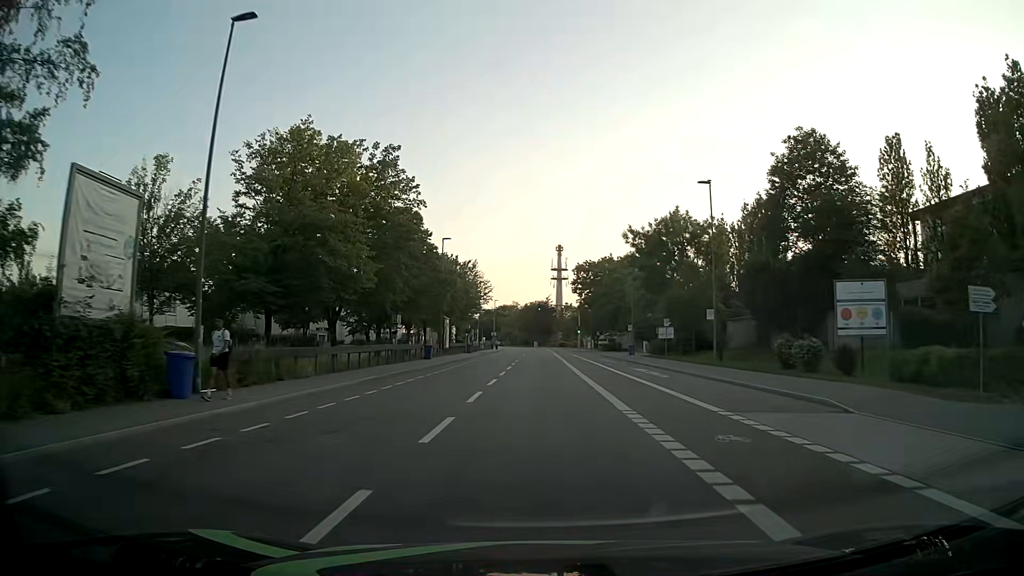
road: tertiary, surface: asphalt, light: Day
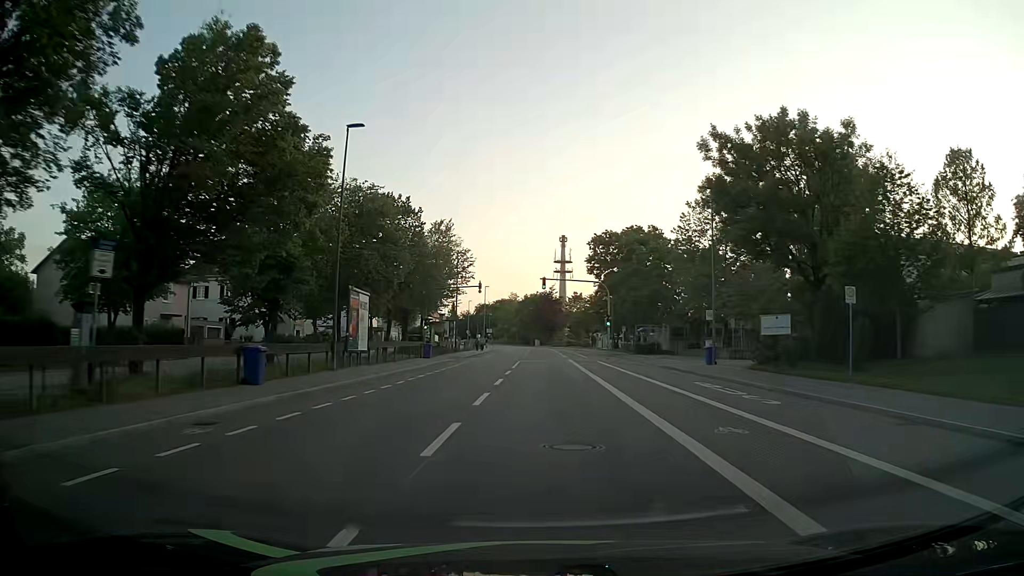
(-0.1, +31.4) m; 0°
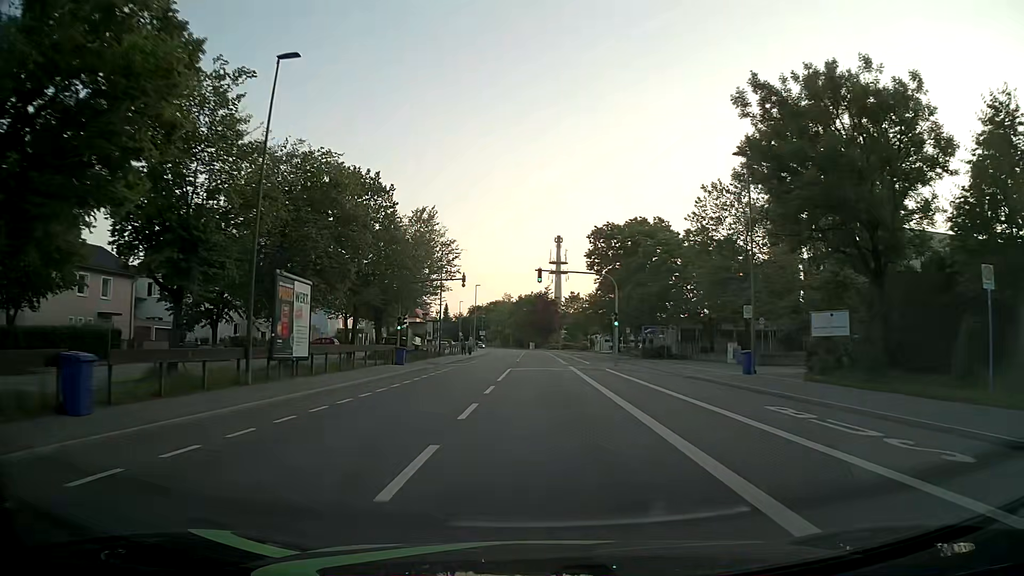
(0.0, +8.0) m; 0°
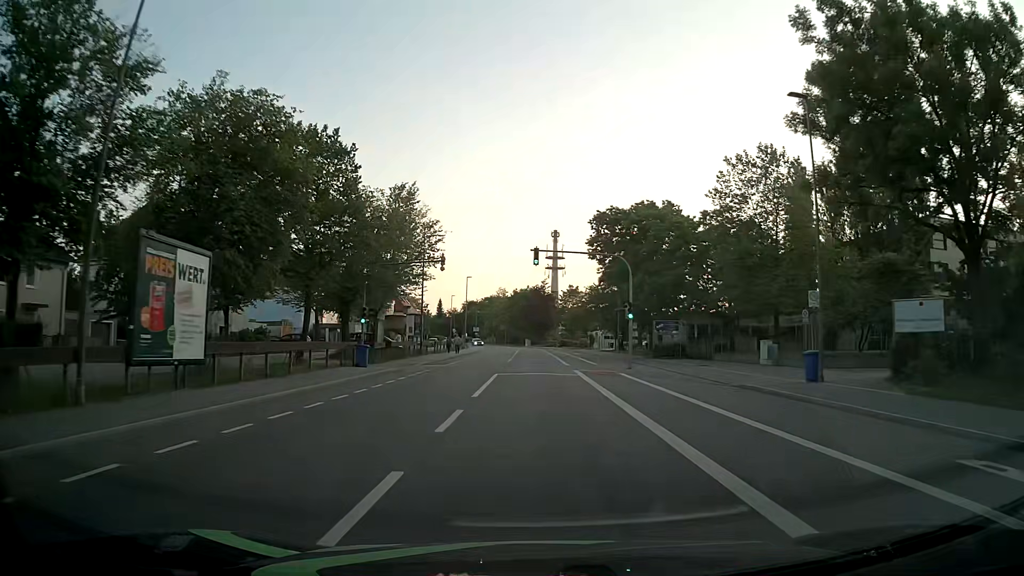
(0.0, +8.0) m; 0°
